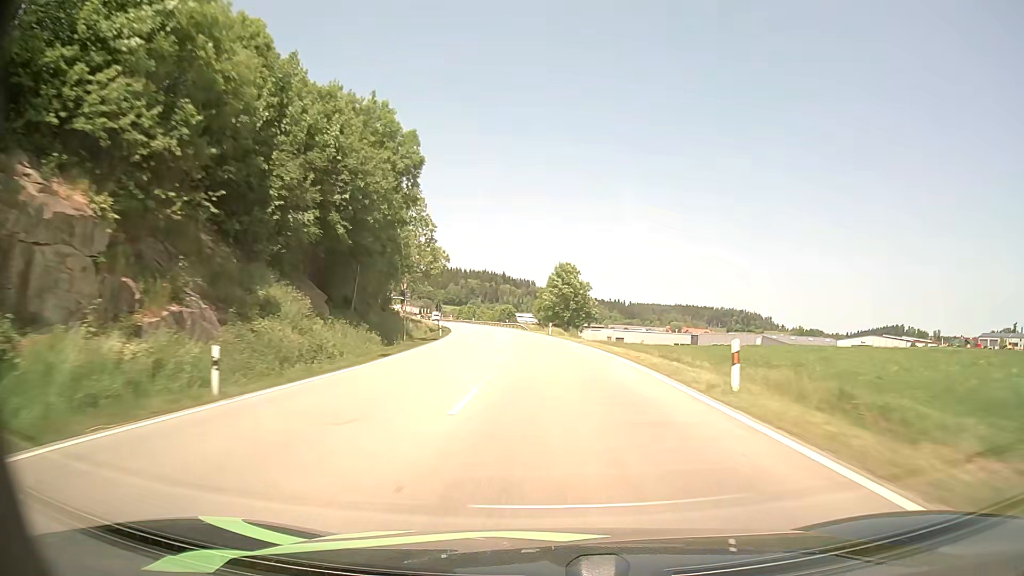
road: primary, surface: asphalt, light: Day
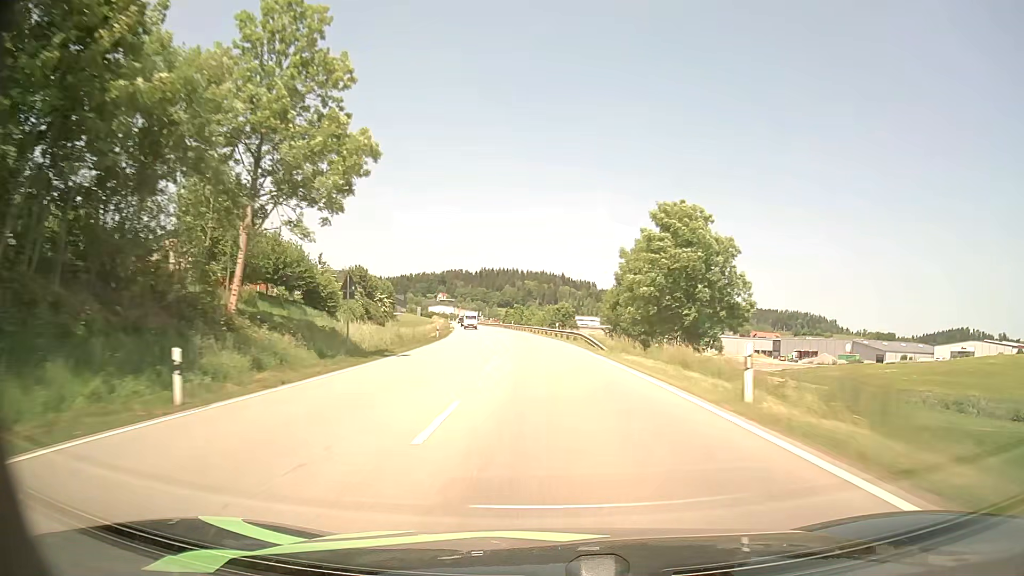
(-2.2, +49.7) m; -5°
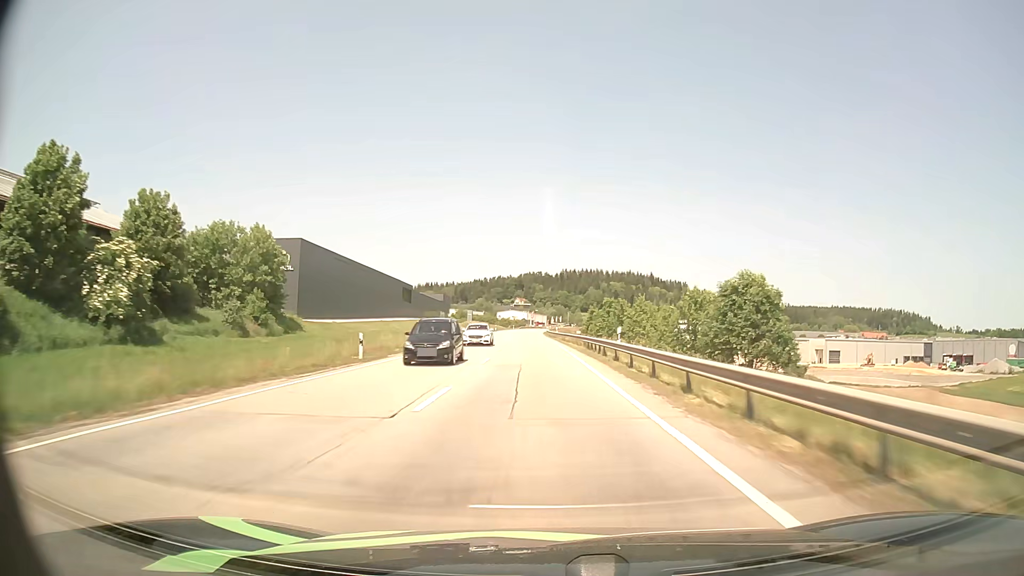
(-5.1, +83.2) m; -7°
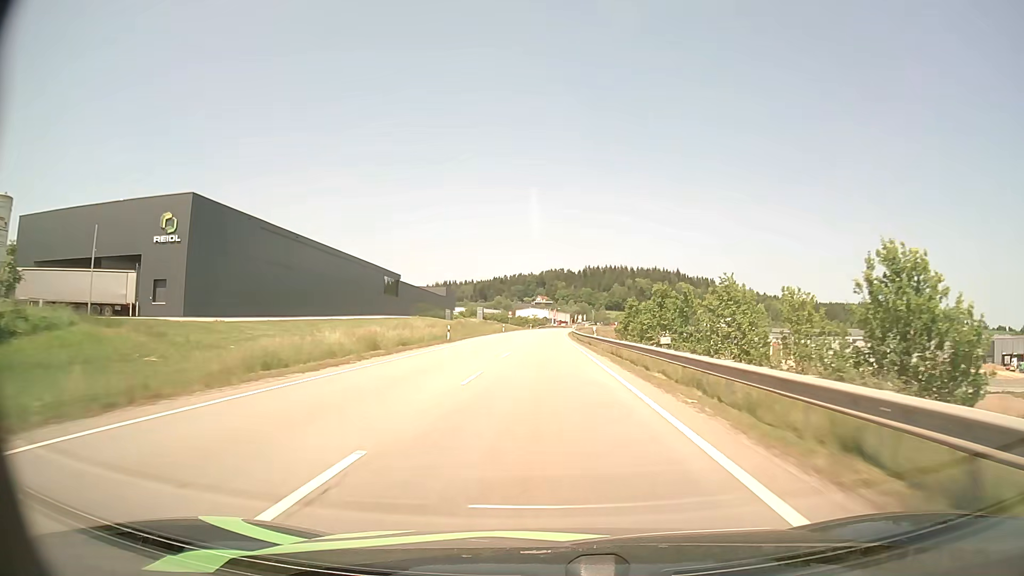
(-0.6, +33.3) m; -2°
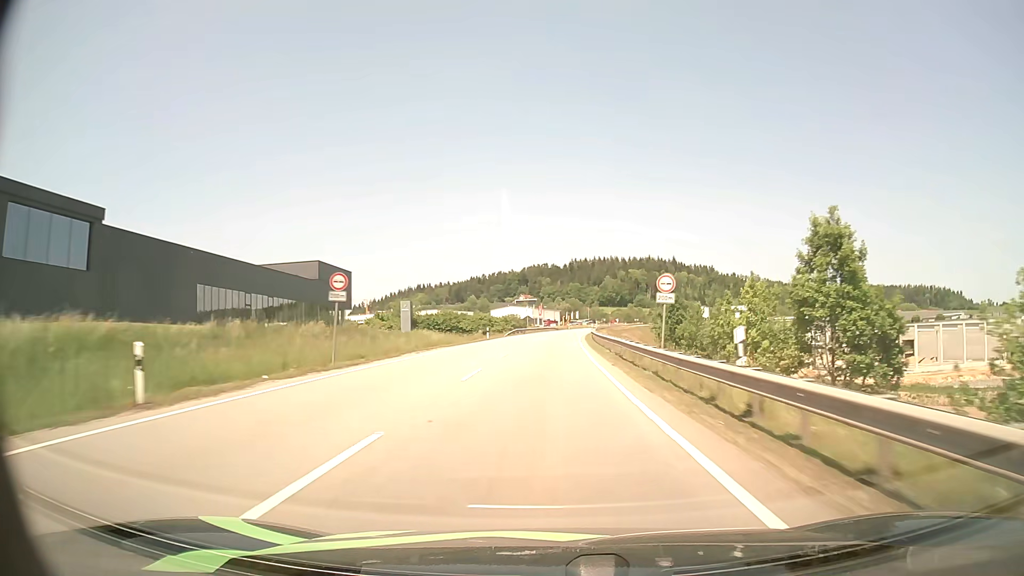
(+0.2, +82.9) m; +1°
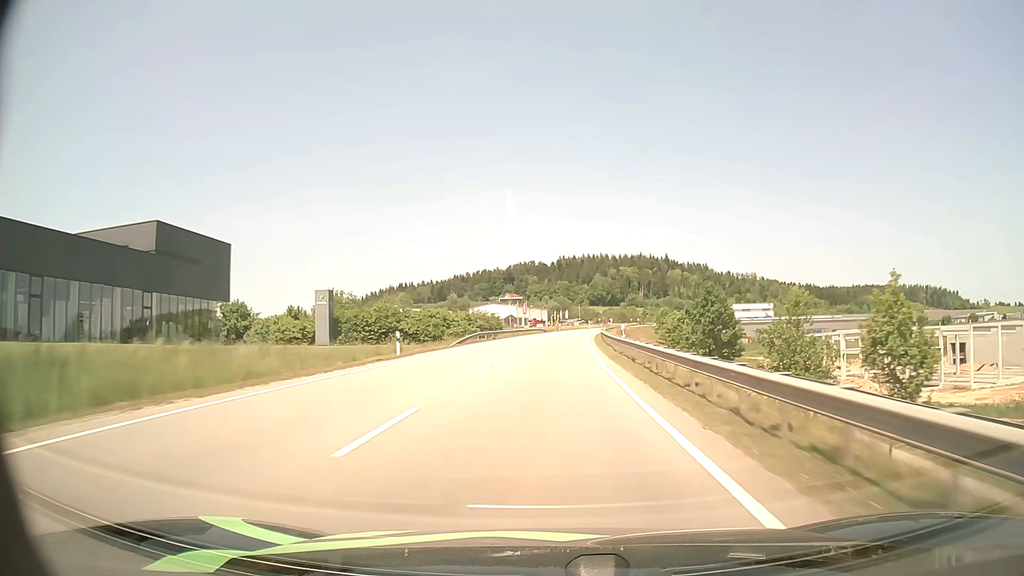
(+0.3, +33.4) m; +1°
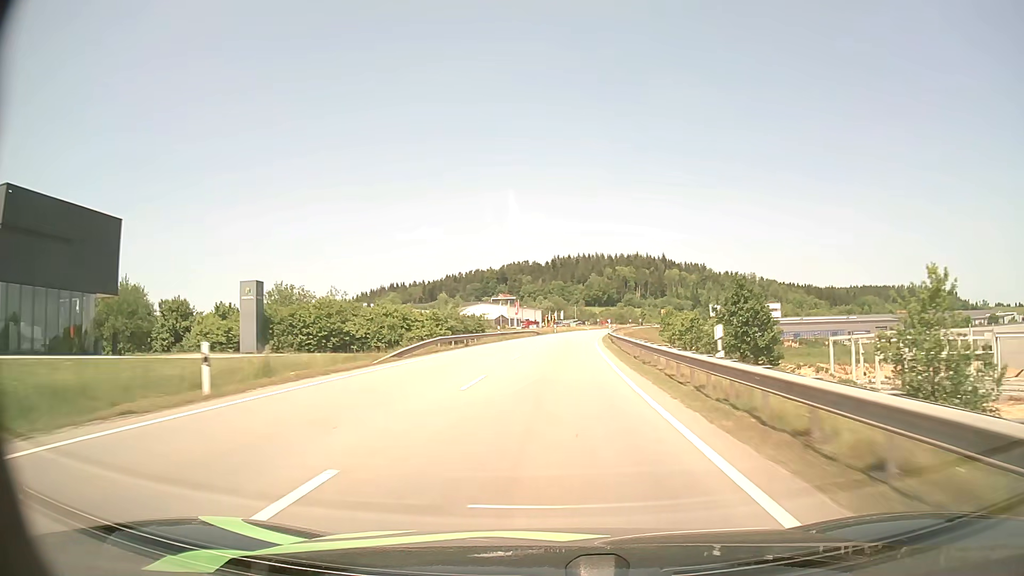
(0.0, +16.8) m; 0°
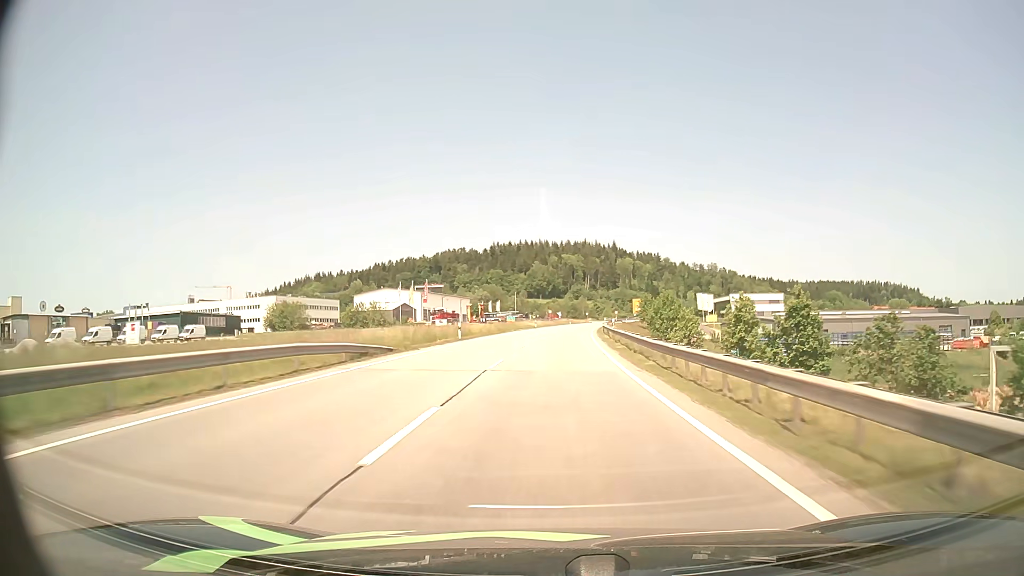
(+2.9, +67.3) m; +5°
(0, +10) (0, +20) (+1, +30) (+1, +40) (+1, +50) (+2, +60) (+3, +70) (+3, +80) (+4, +90) (+5, +100) m
